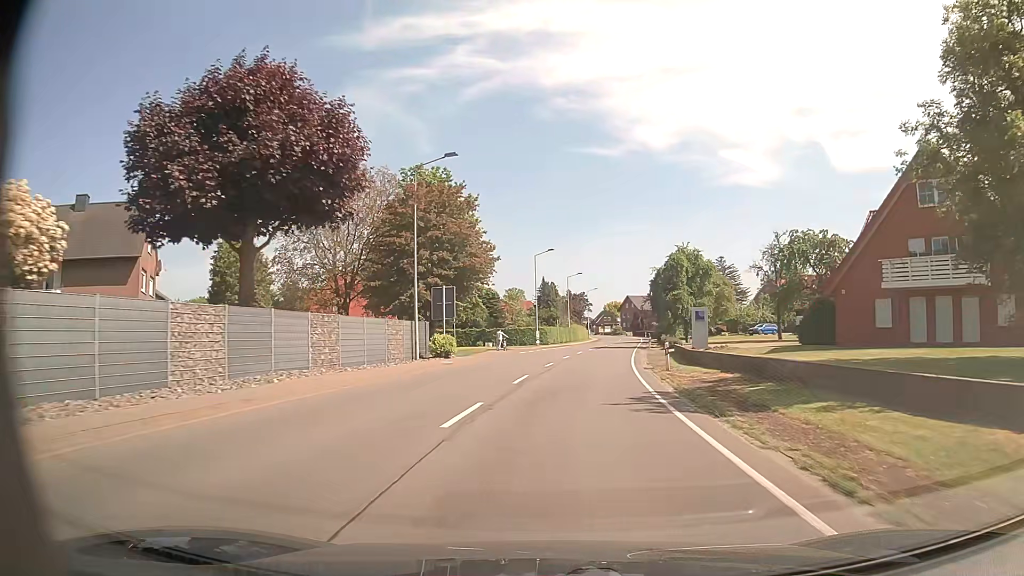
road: secondary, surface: asphalt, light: Day
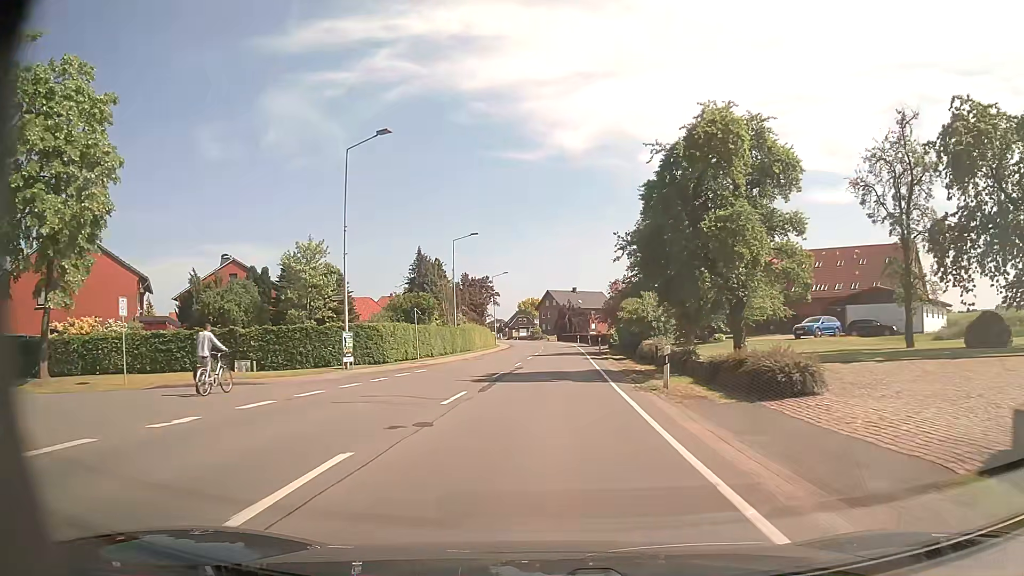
(+3.6, +41.6) m; +7°
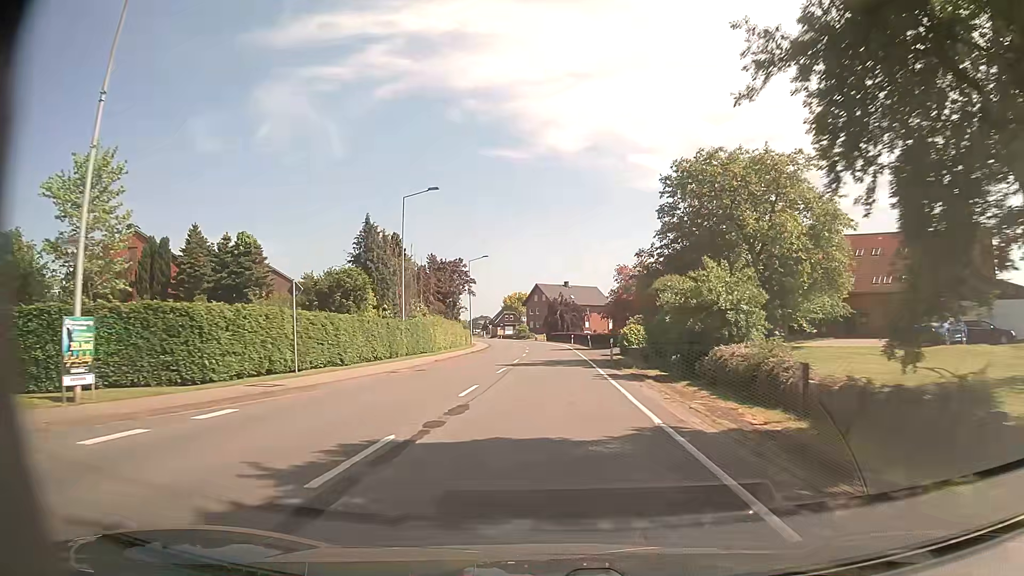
(+0.1, +16.9) m; +1°
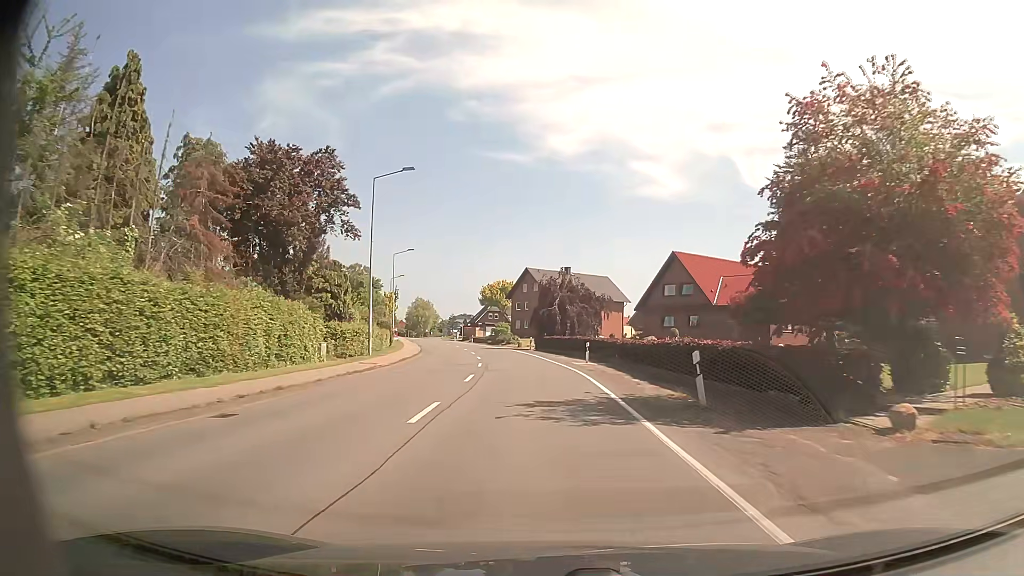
(+0.5, +40.6) m; +1°
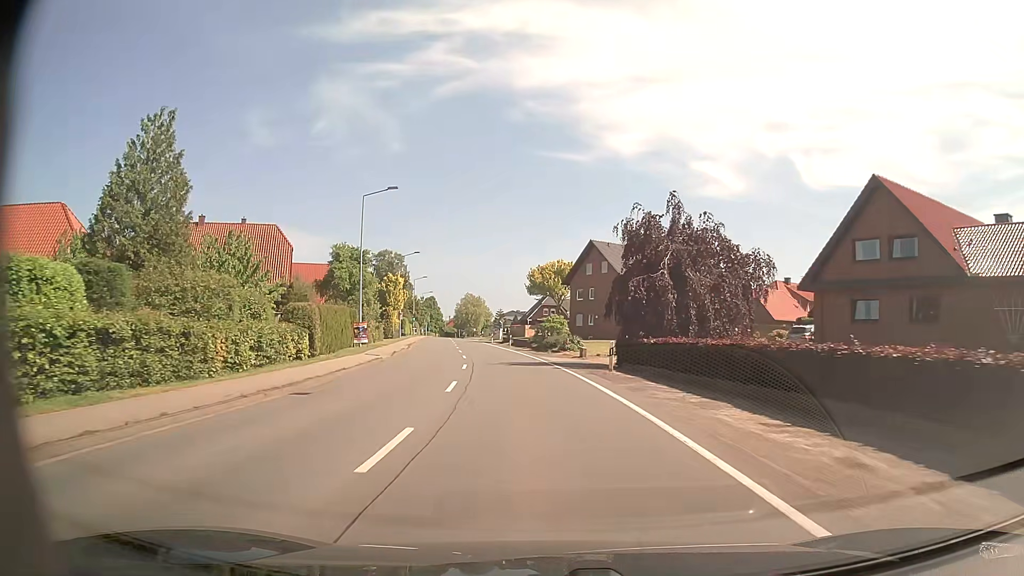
(-1.2, +31.2) m; -5°
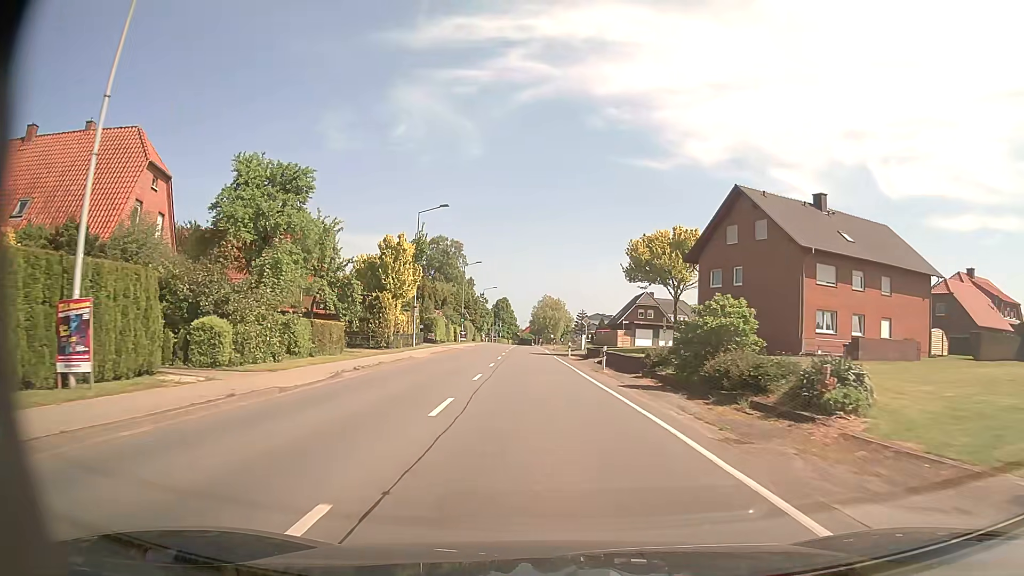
(-2.1, +31.6) m; -7°
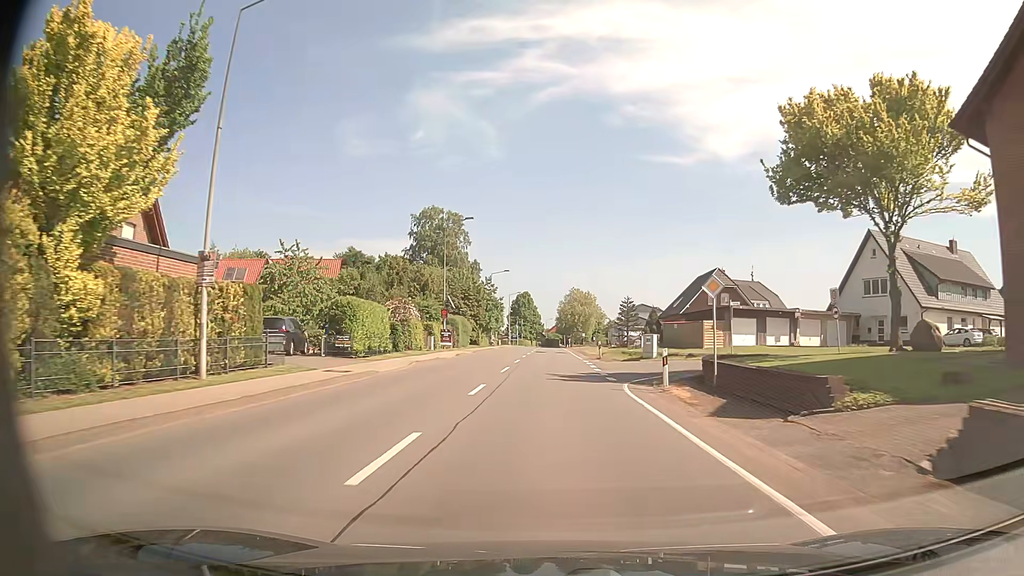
(-0.8, +32.4) m; -2°
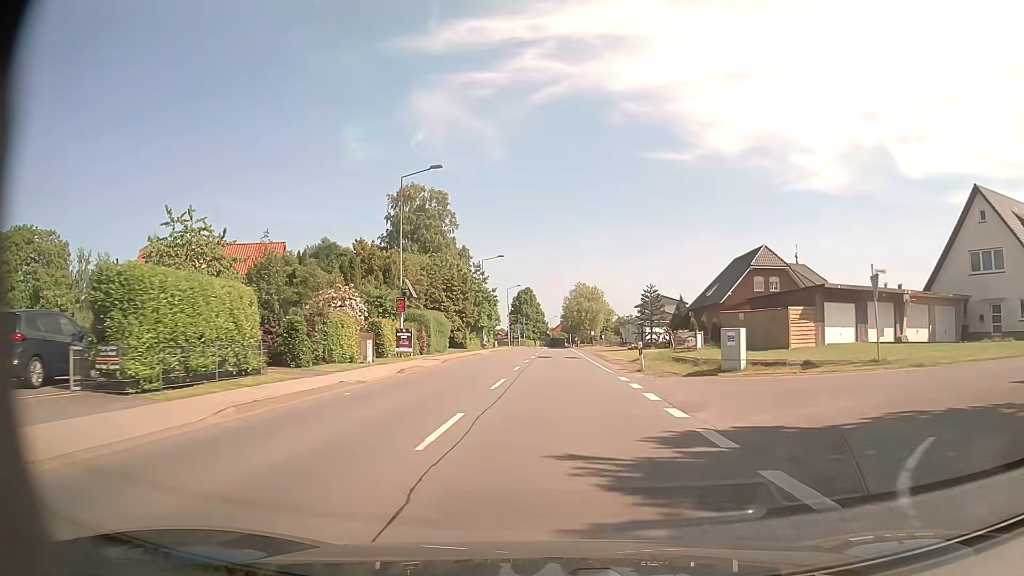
(-0.1, +16.3) m; -1°
